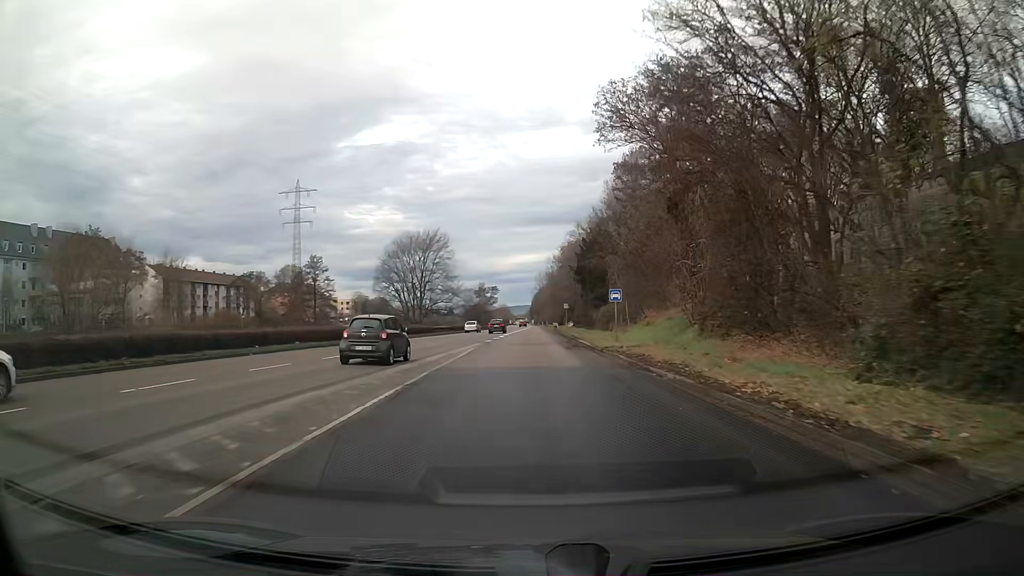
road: trunk_link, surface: asphalt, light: Day
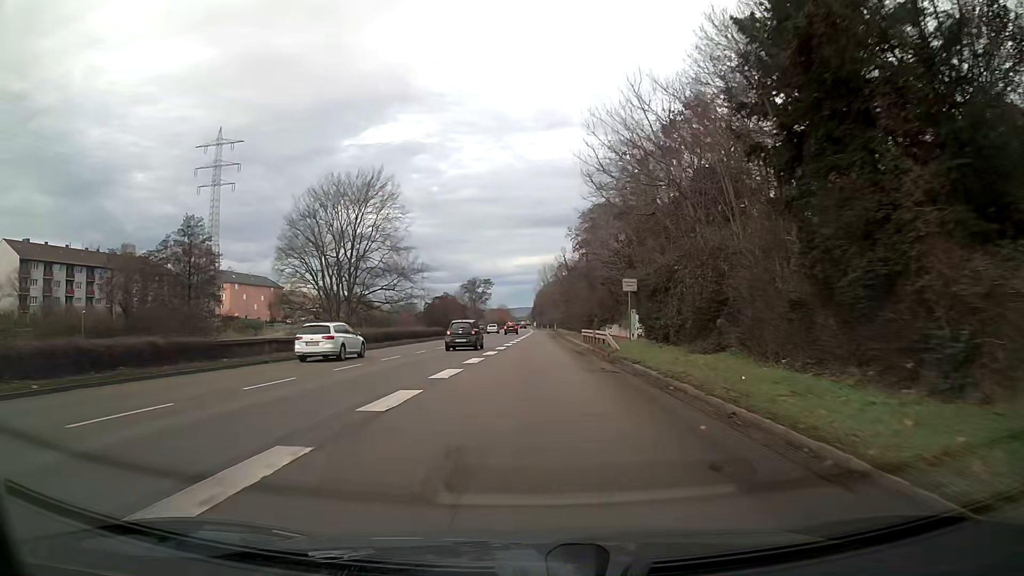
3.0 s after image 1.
(+0.2, +52.3) m; 0°
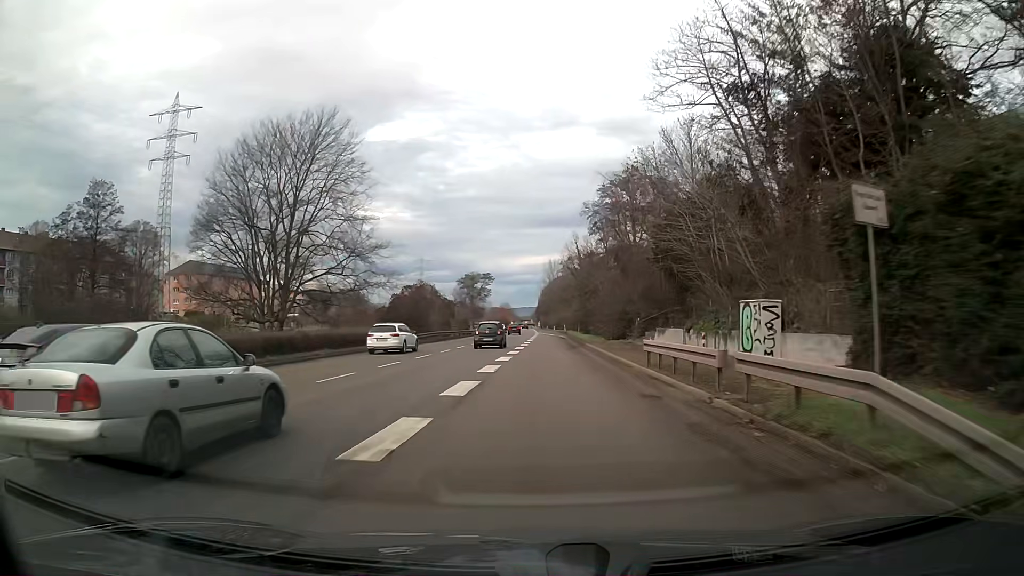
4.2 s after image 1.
(-0.1, +22.0) m; 0°
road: trunk
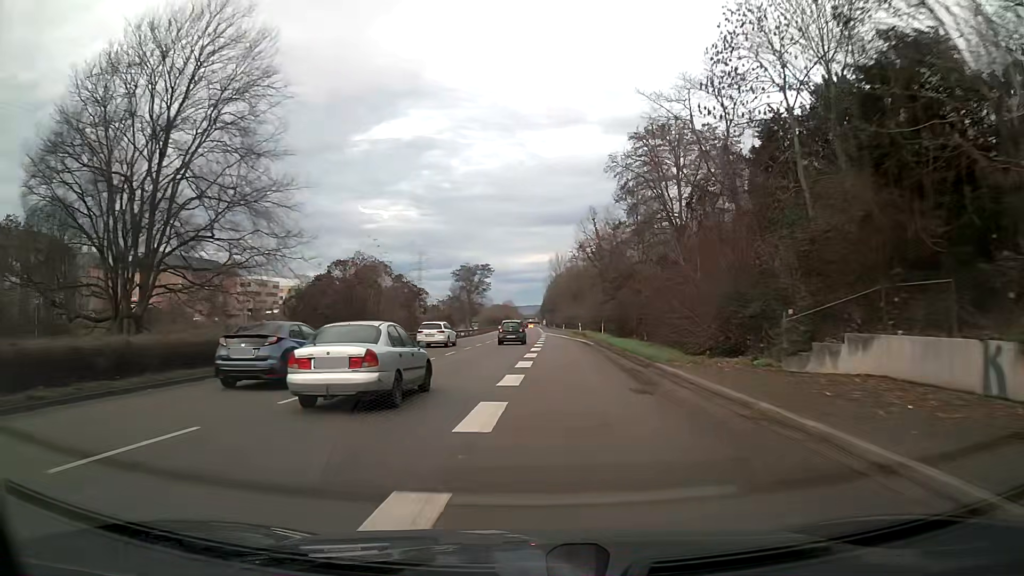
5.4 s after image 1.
(-0.1, +22.8) m; 0°
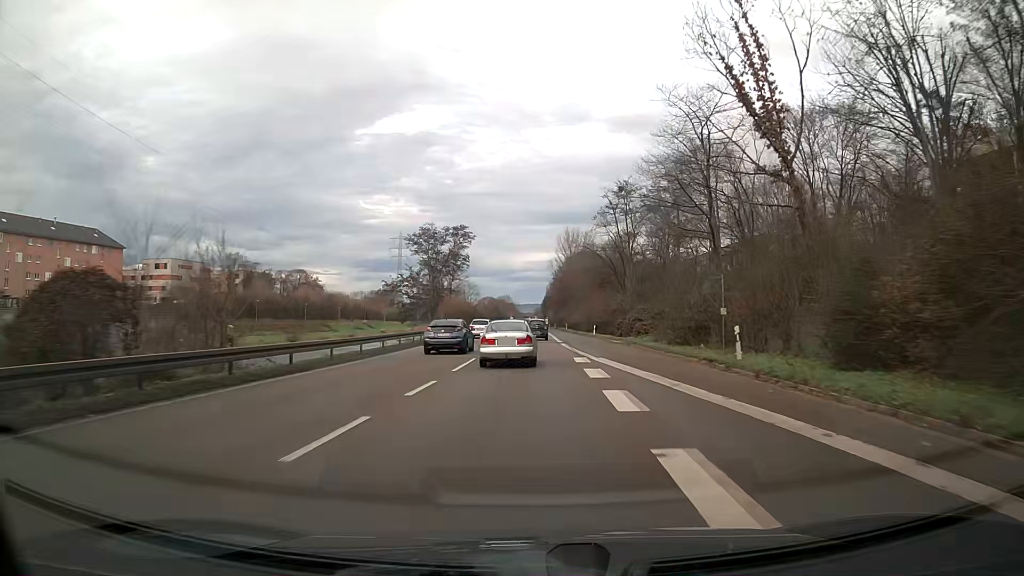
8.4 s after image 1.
(-0.1, +59.6) m; 0°
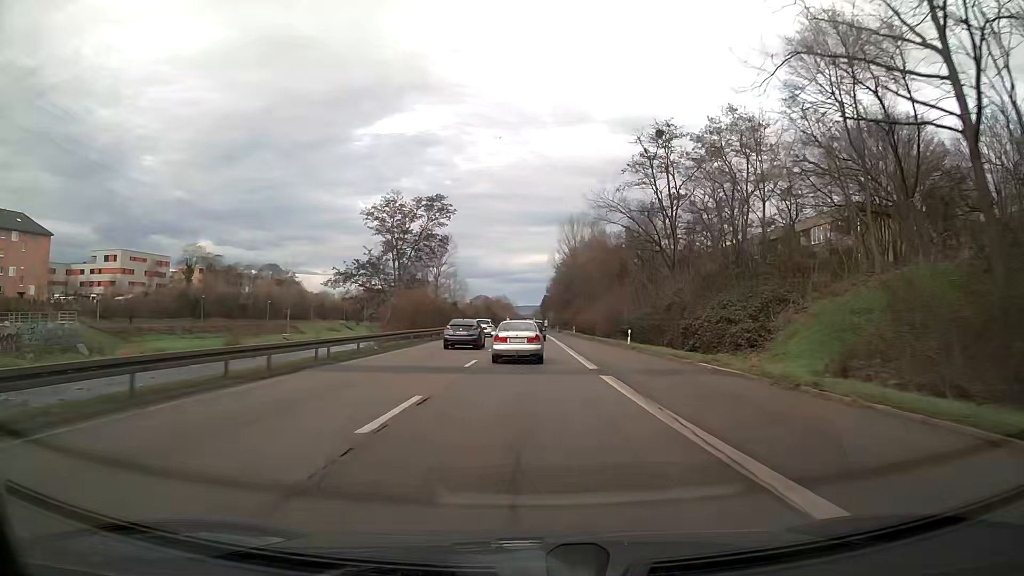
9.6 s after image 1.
(+0.1, +24.8) m; 0°
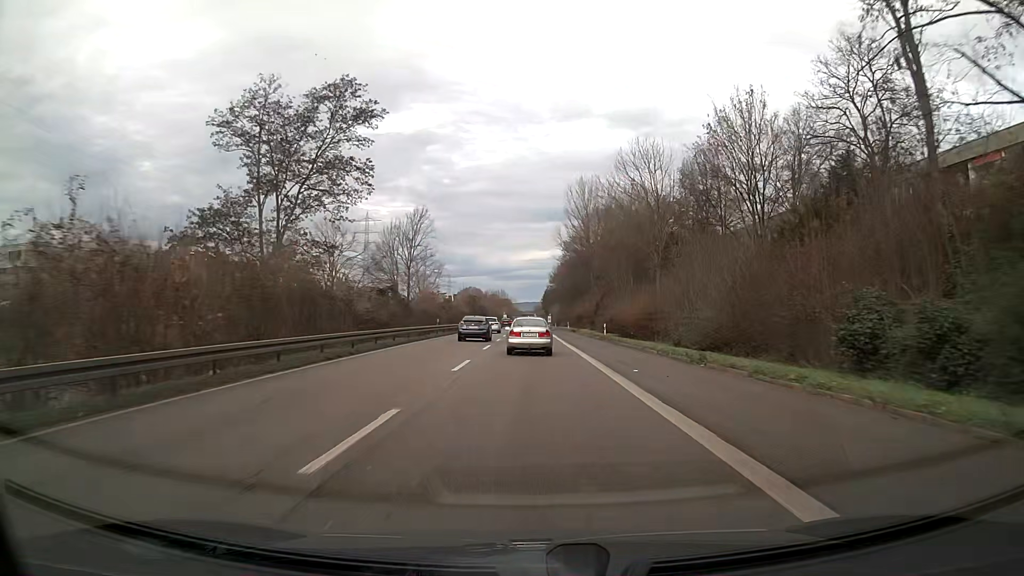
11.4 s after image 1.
(0.0, +36.8) m; 0°
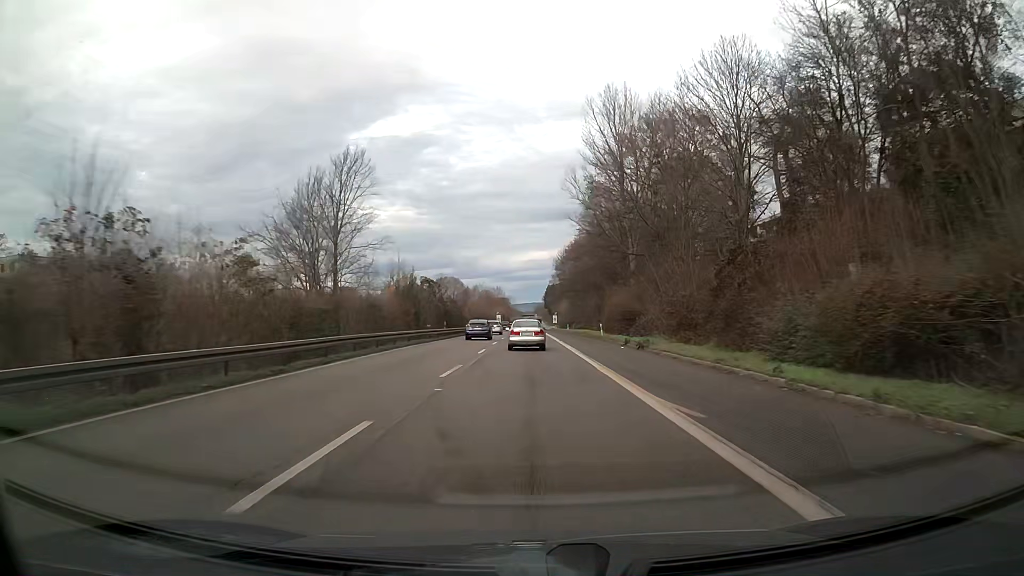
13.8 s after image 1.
(0.0, +47.5) m; 0°
